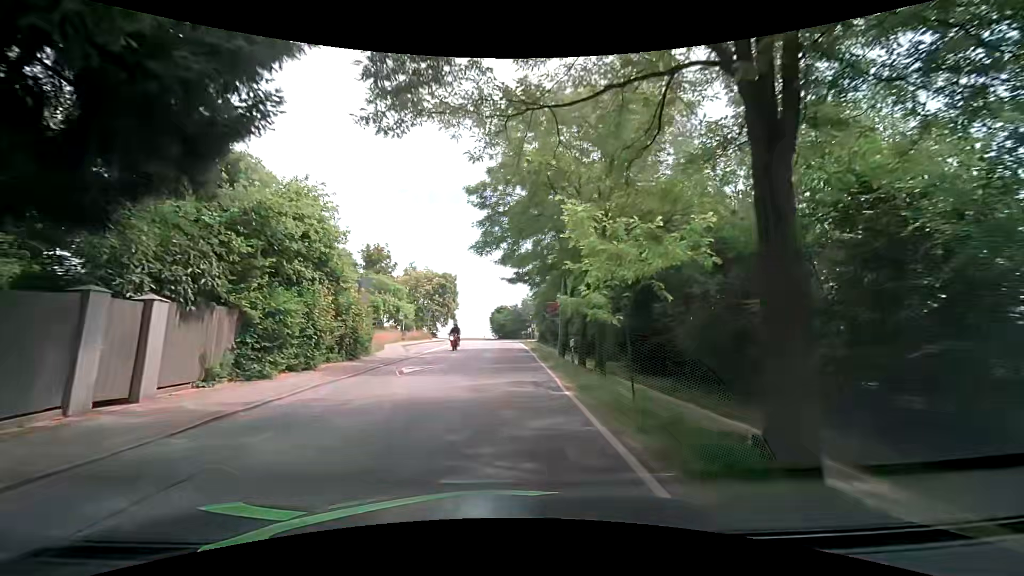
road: secondary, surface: asphalt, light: Day
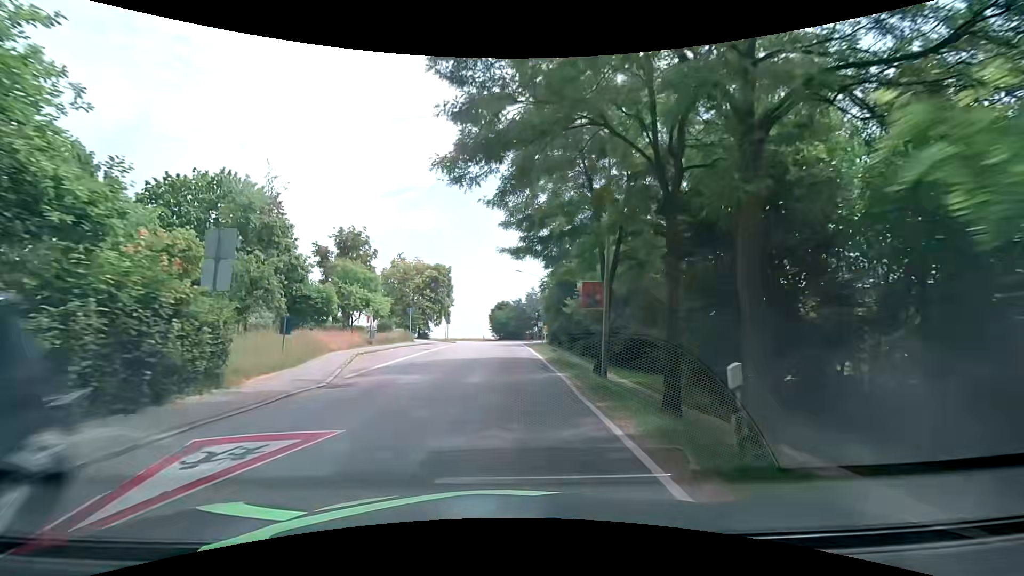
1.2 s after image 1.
(+0.1, +11.9) m; +1°
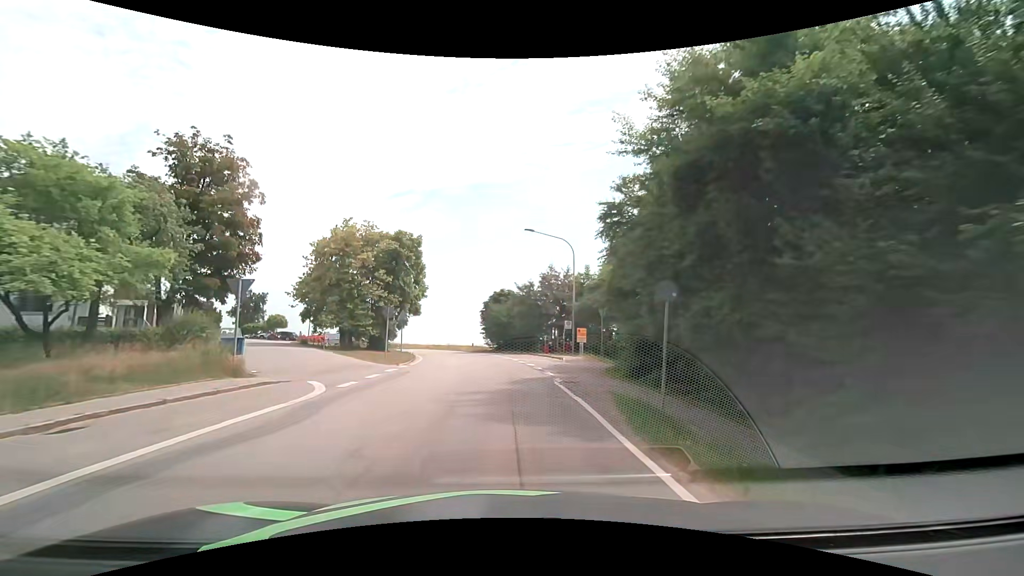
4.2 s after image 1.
(-0.3, +29.3) m; -1°
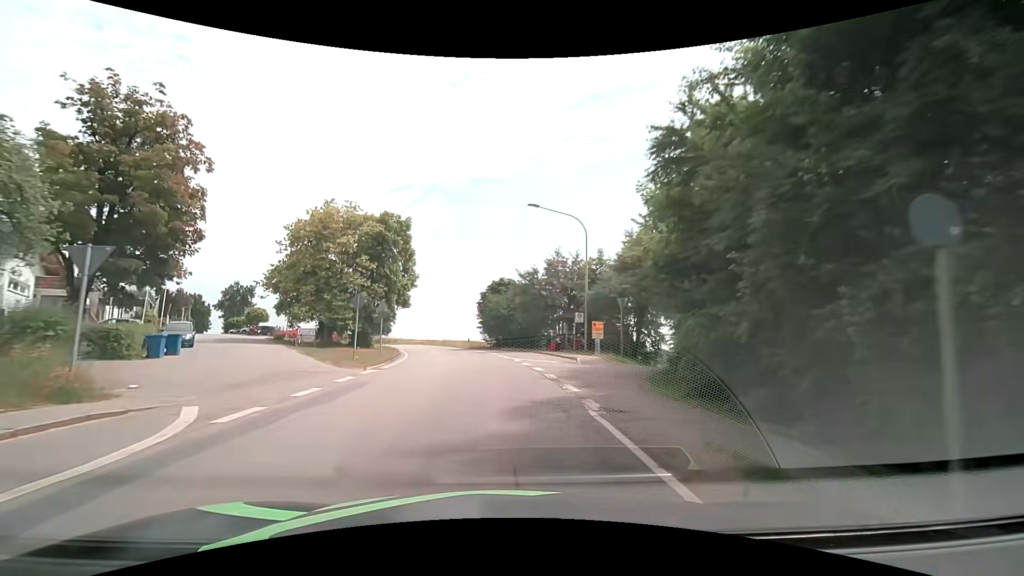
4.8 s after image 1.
(0.0, +5.9) m; +1°
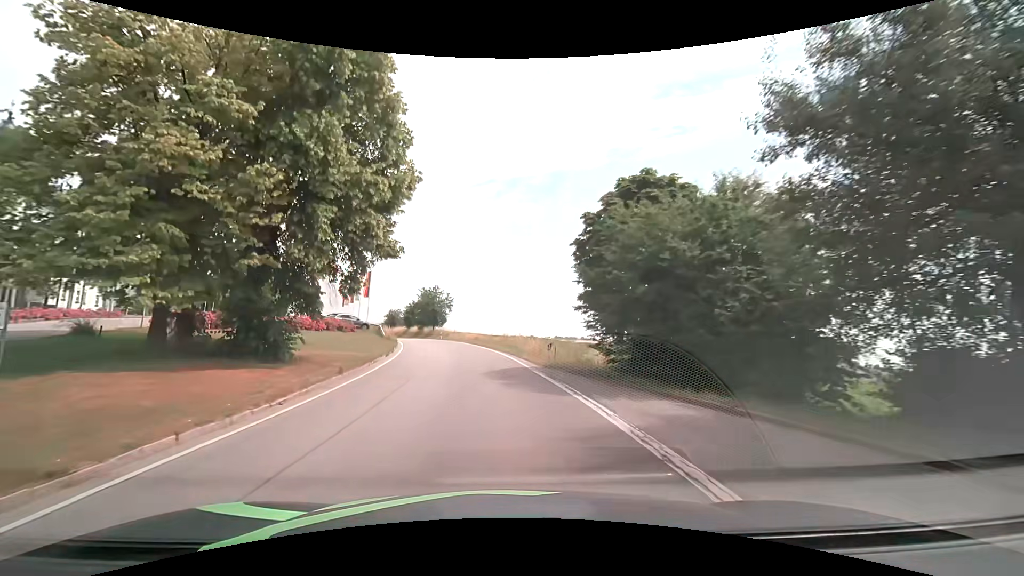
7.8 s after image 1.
(-2.0, +30.6) m; -9°
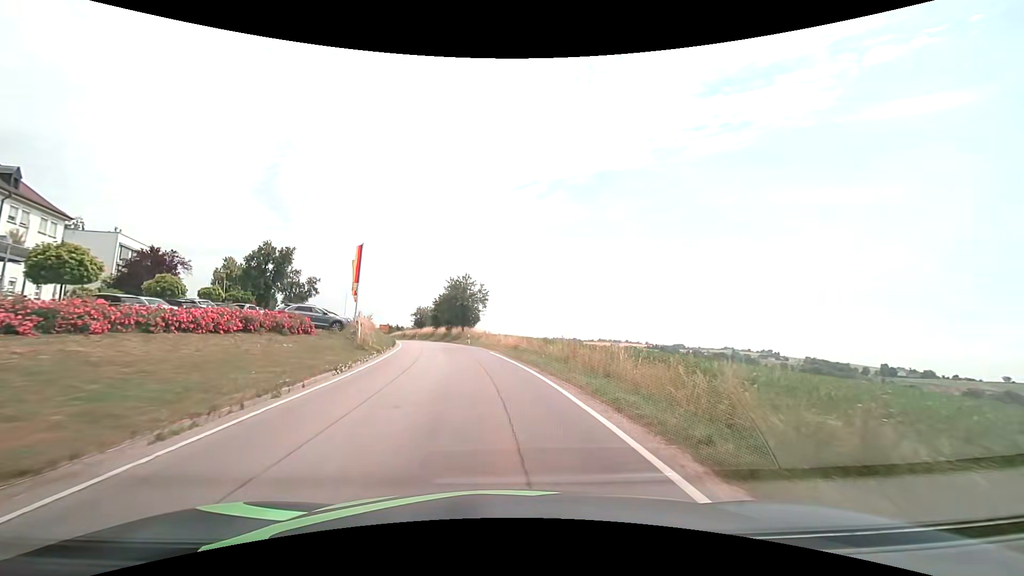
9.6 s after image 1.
(-0.9, +19.5) m; -5°
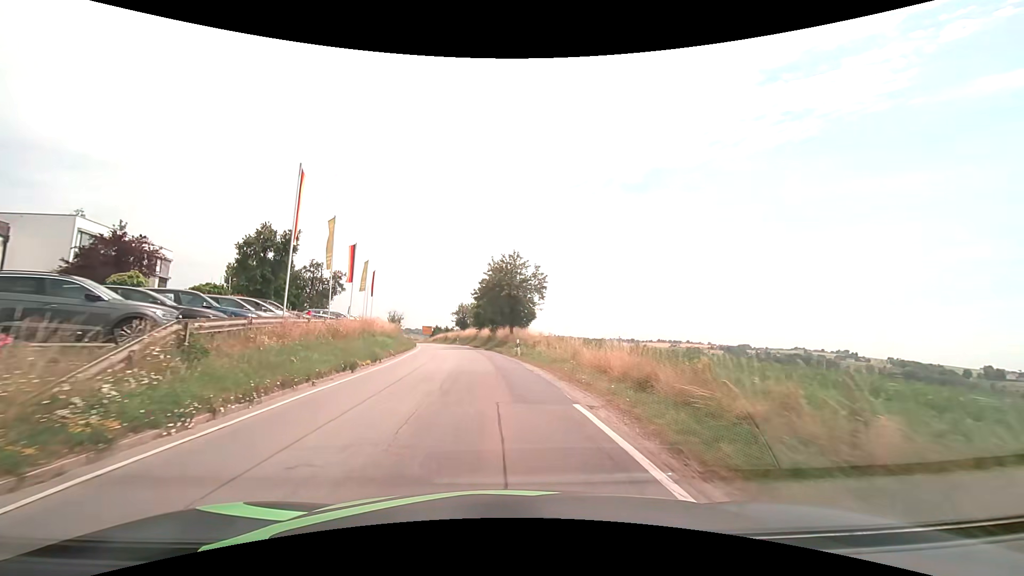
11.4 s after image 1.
(-0.8, +20.4) m; -6°
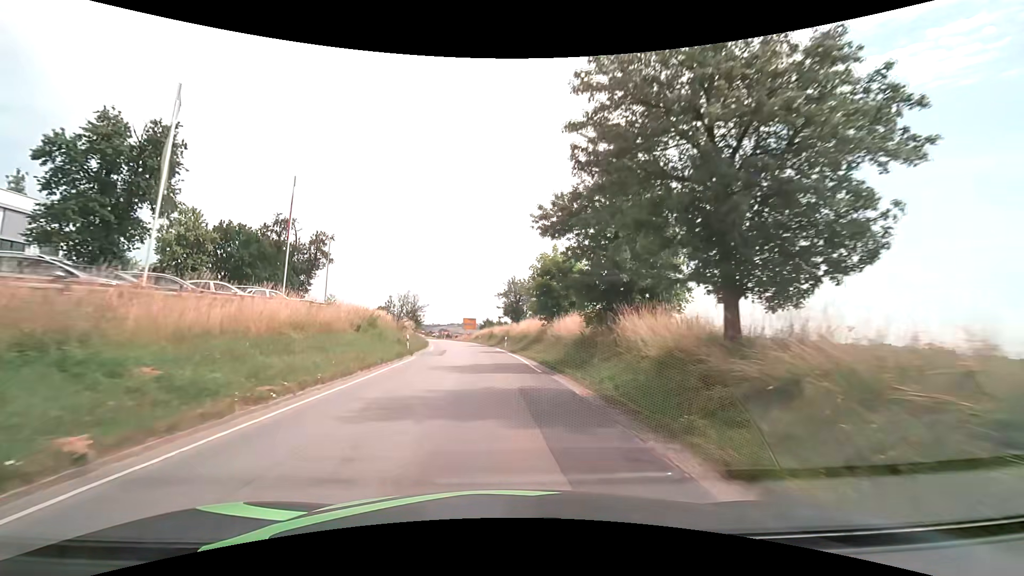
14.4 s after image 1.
(-2.7, +36.2) m; -7°
(0, +10) (-1, +20) (-1, +30) (-2, +40) (-3, +50) (-5, +60) (-6, +70) (-8, +80) (-9, +89) (-11, +99) m
